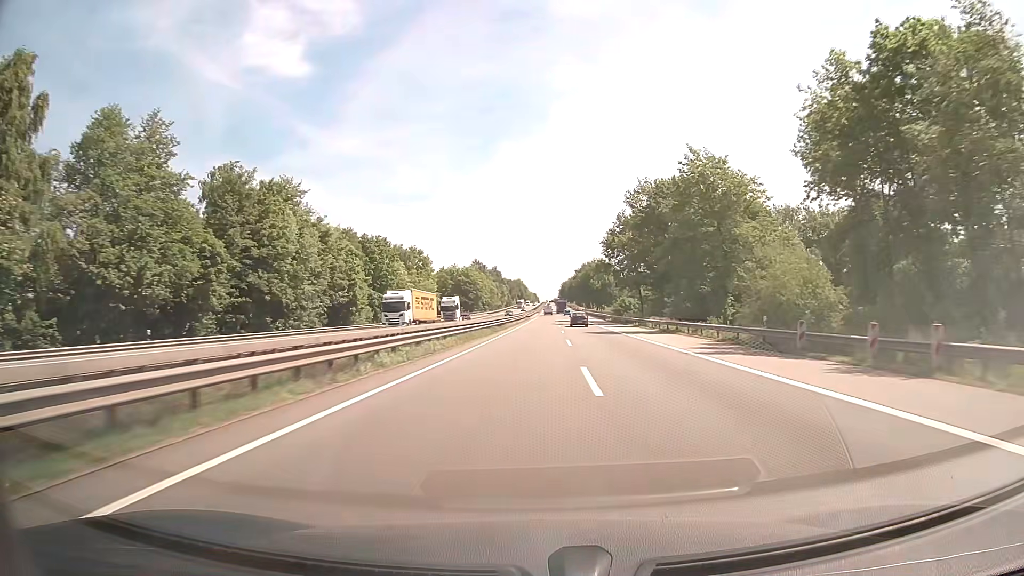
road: motorway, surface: asphalt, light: Day
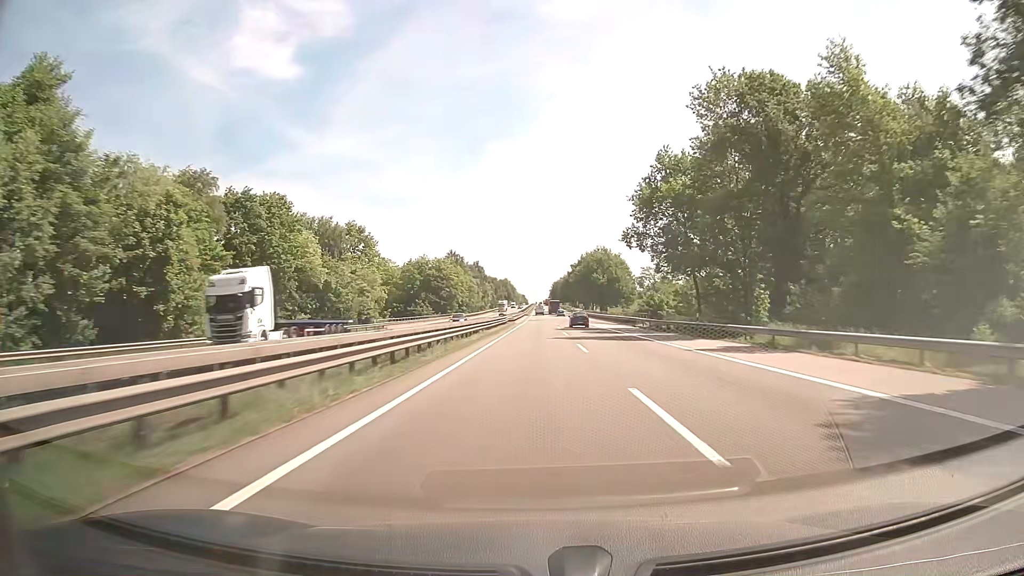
(+0.4, +40.5) m; +1°
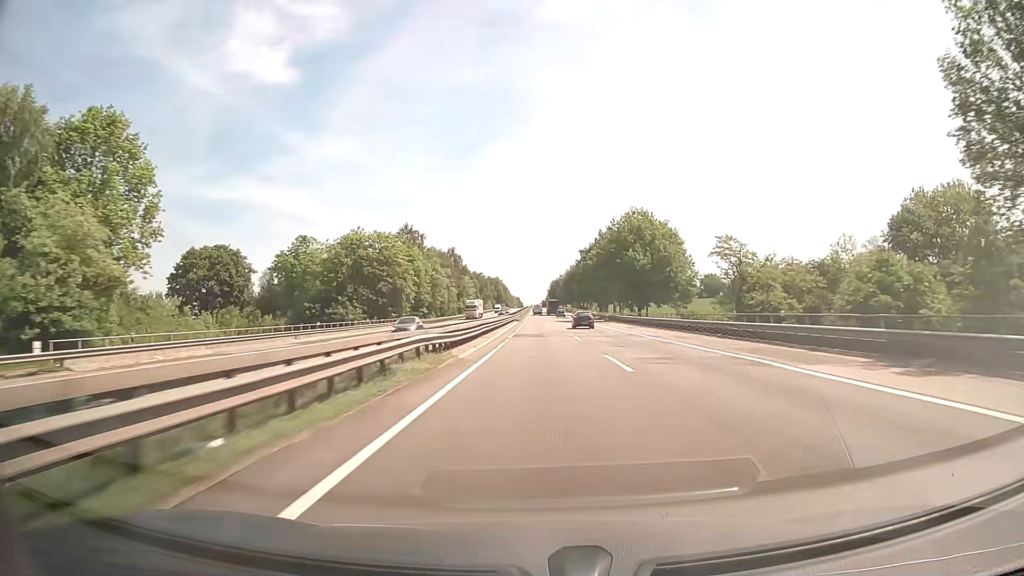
(+0.2, +61.1) m; 0°
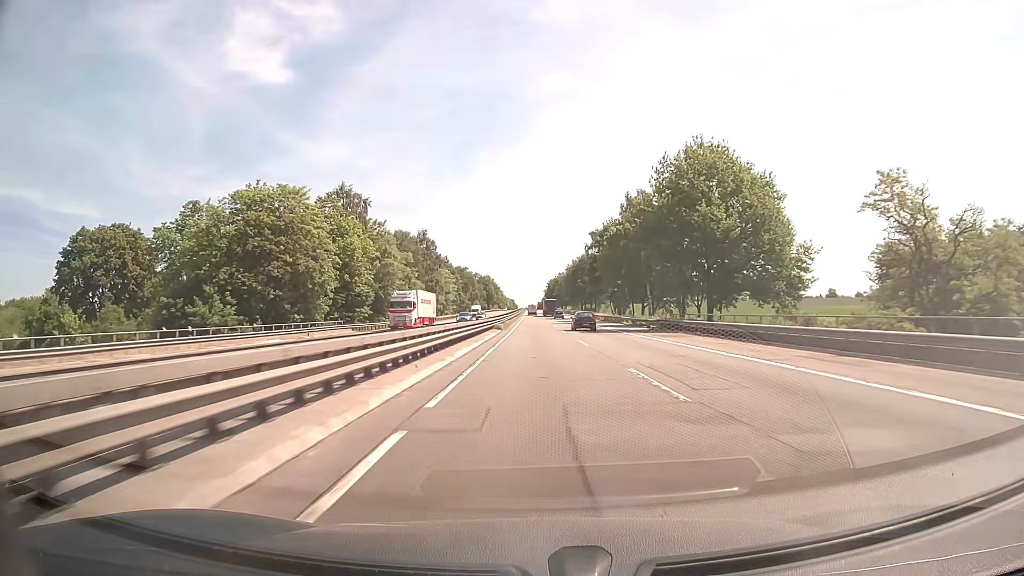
(+0.2, +40.9) m; +1°
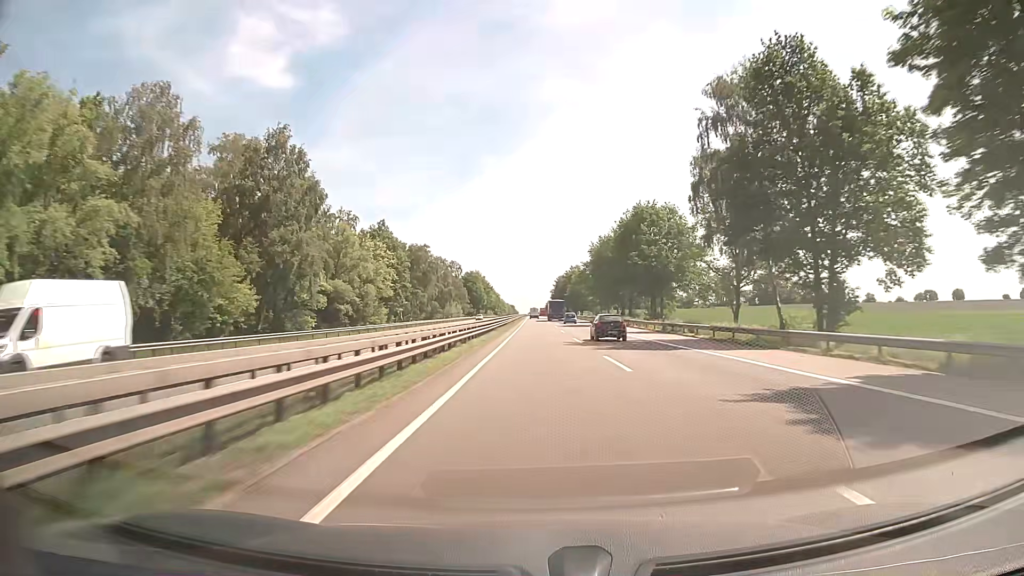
(-0.6, +81.9) m; 0°
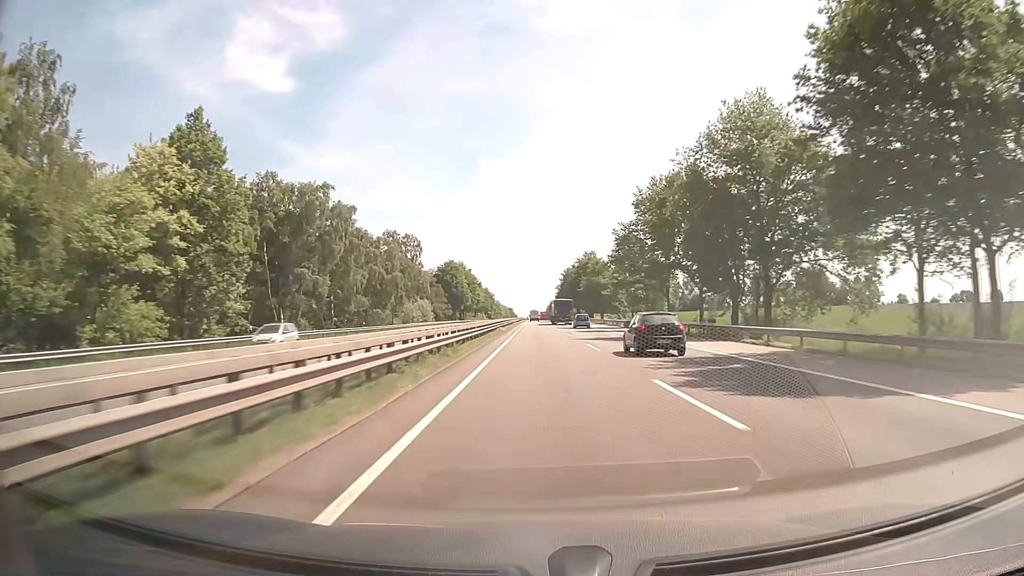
(-0.2, +61.5) m; 0°
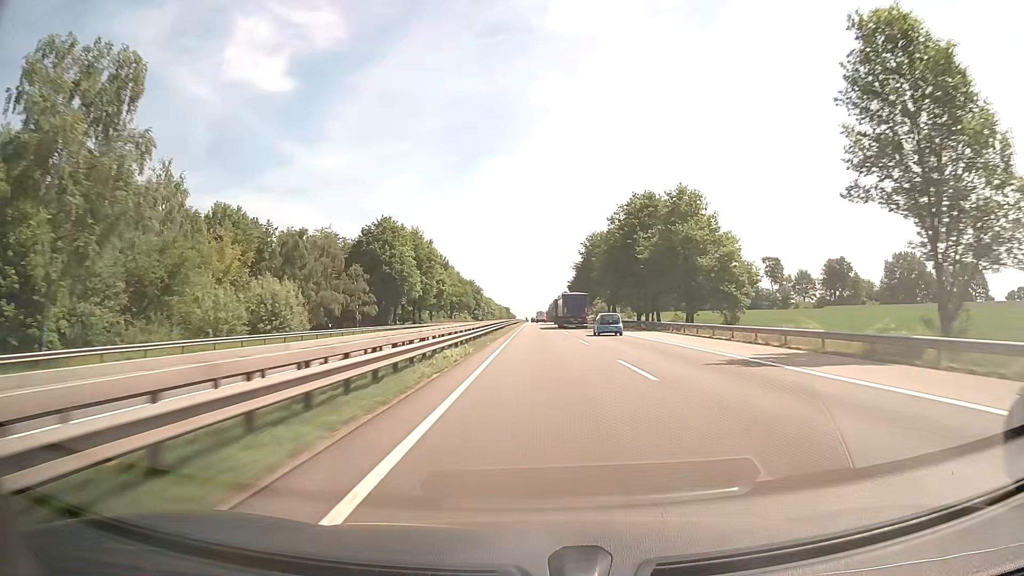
(+0.1, +82.2) m; 0°
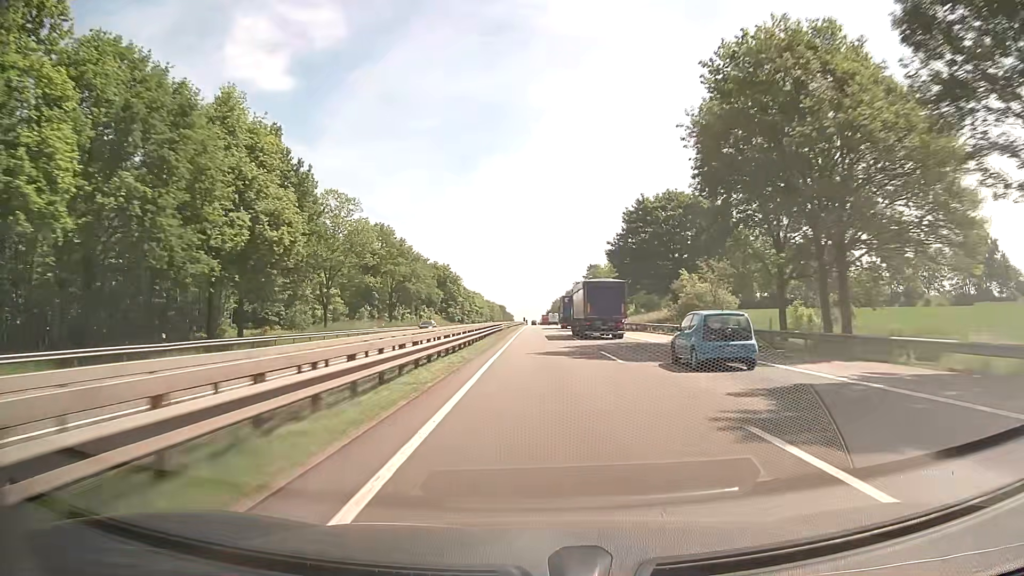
(-0.1, +82.4) m; 0°
(0, +10) (0, +20) (0, +30) (0, +40) (0, +50) (0, +60) (0, +70) (0, +80) (0, +90) (0, +100) m
